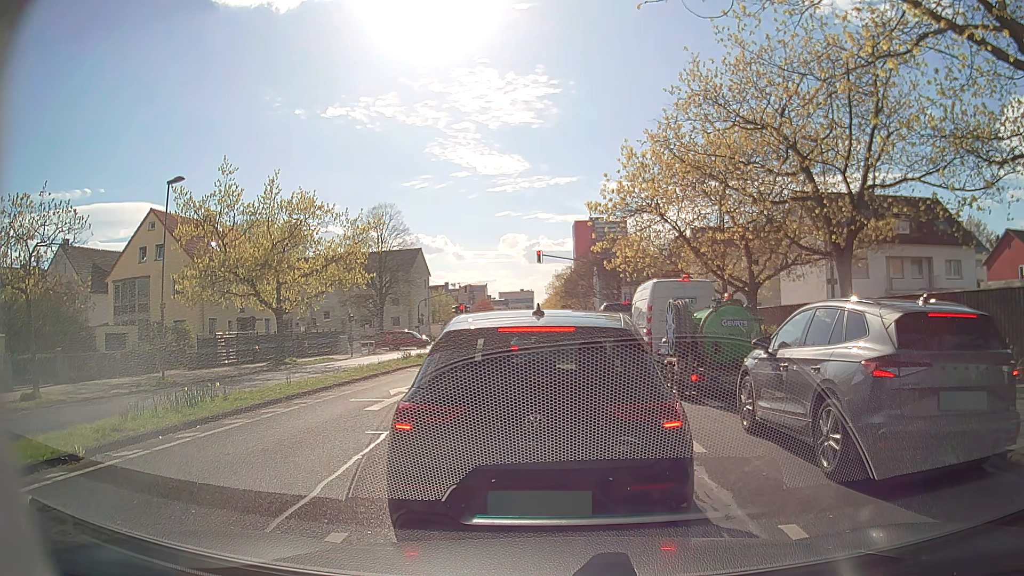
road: secondary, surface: asphalt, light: Day
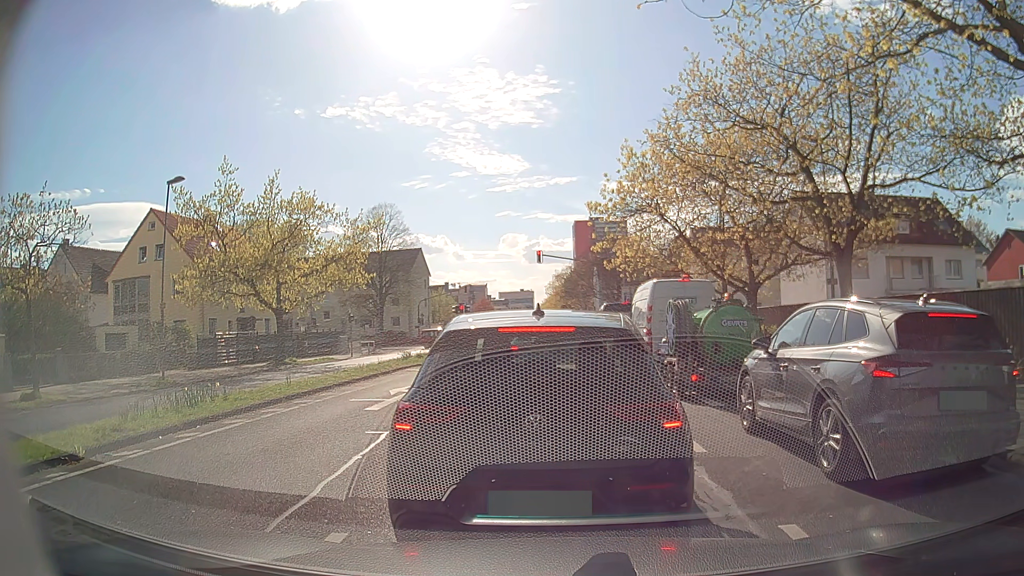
(0.0, 0.0) m; 0°
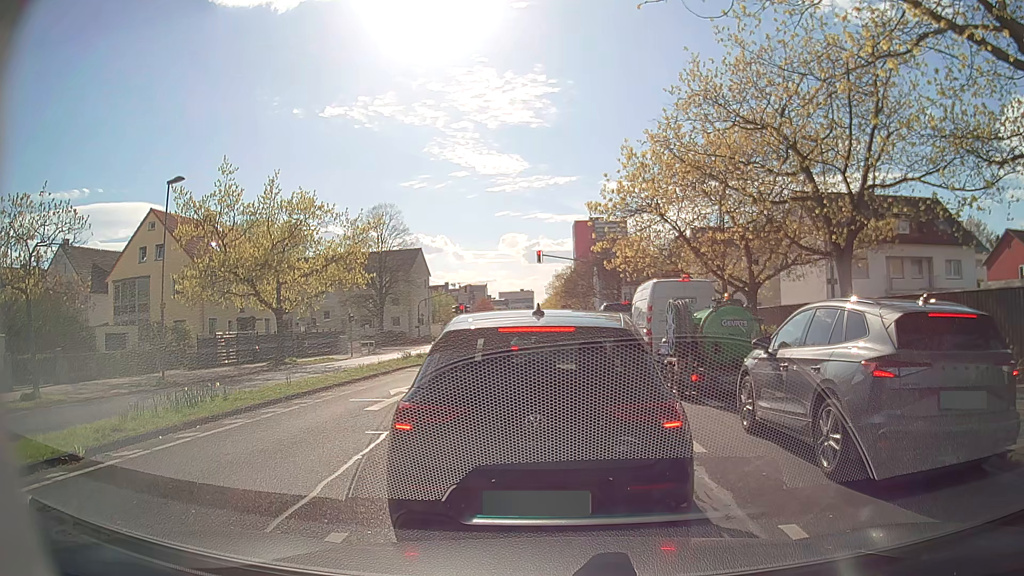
(0.0, 0.0) m; 0°
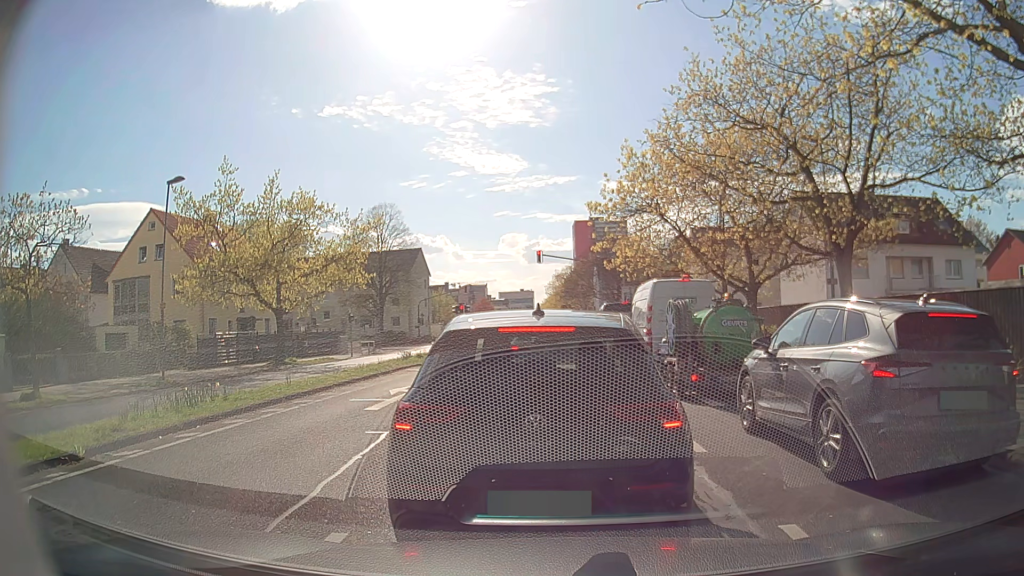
(0.0, 0.0) m; 0°
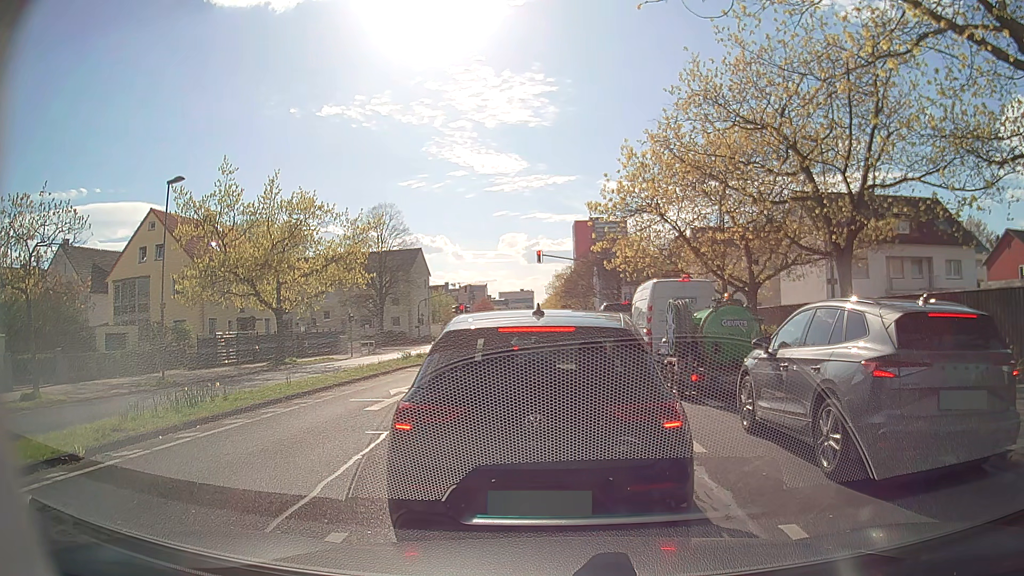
(0.0, 0.0) m; 0°
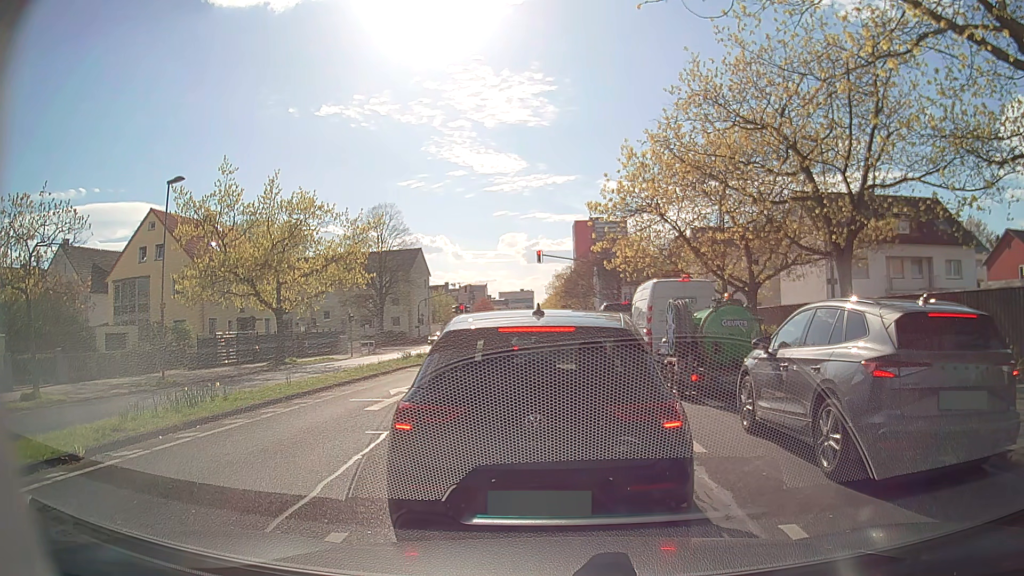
(0.0, 0.0) m; 0°
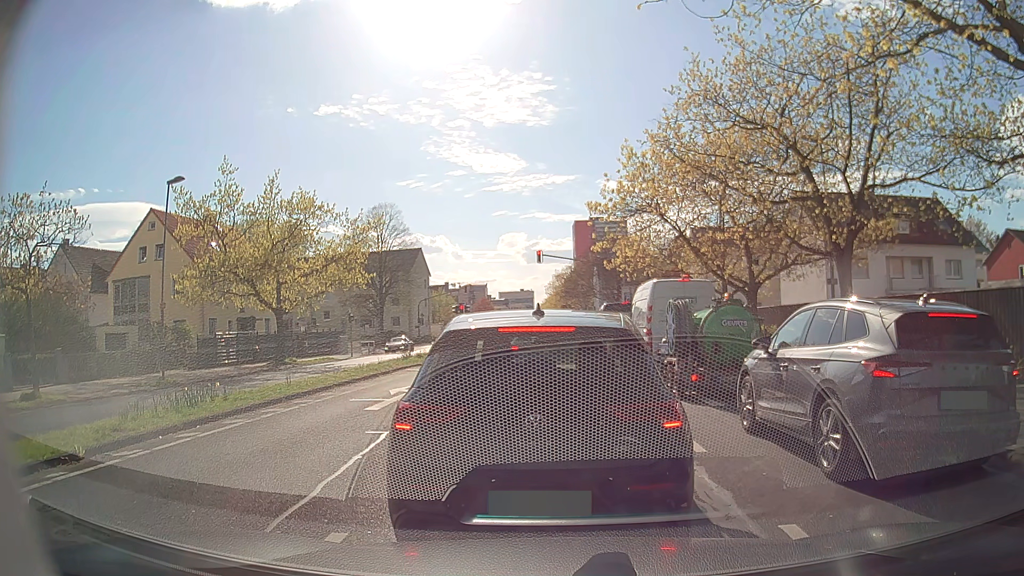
(0.0, 0.0) m; 0°
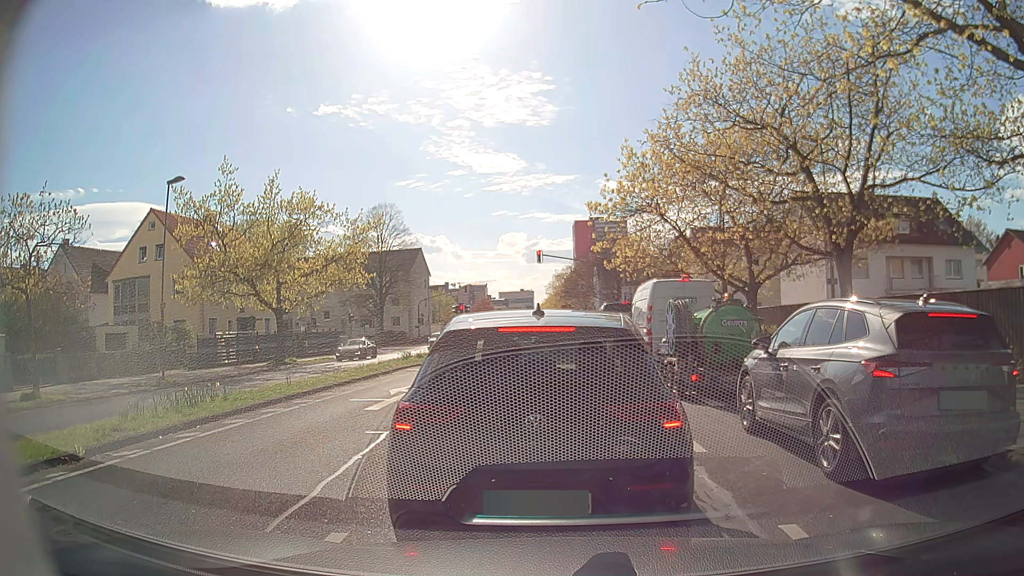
(0.0, 0.0) m; 0°
